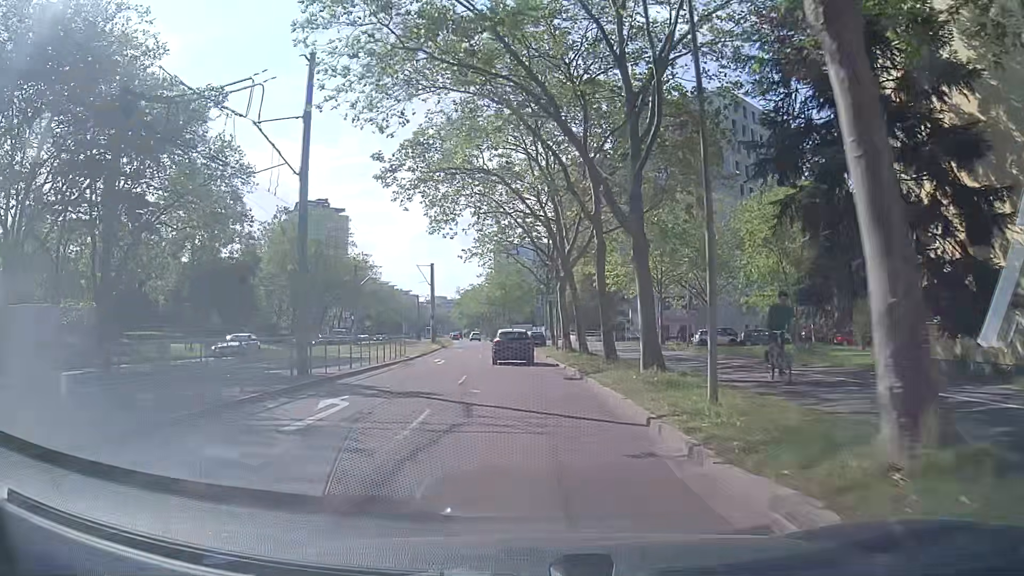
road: tertiary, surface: asphalt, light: Day
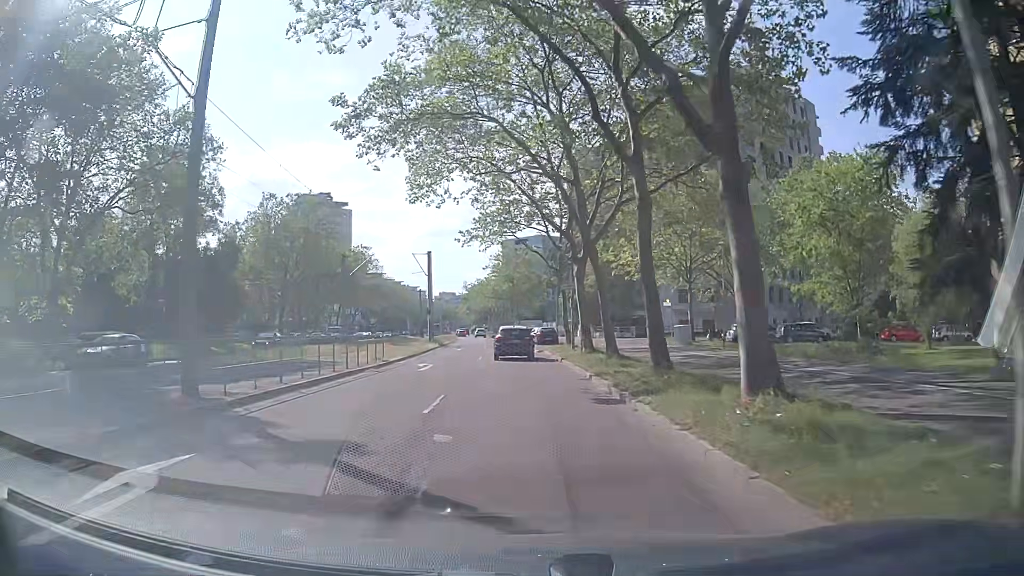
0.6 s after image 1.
(-0.1, +7.0) m; -2°
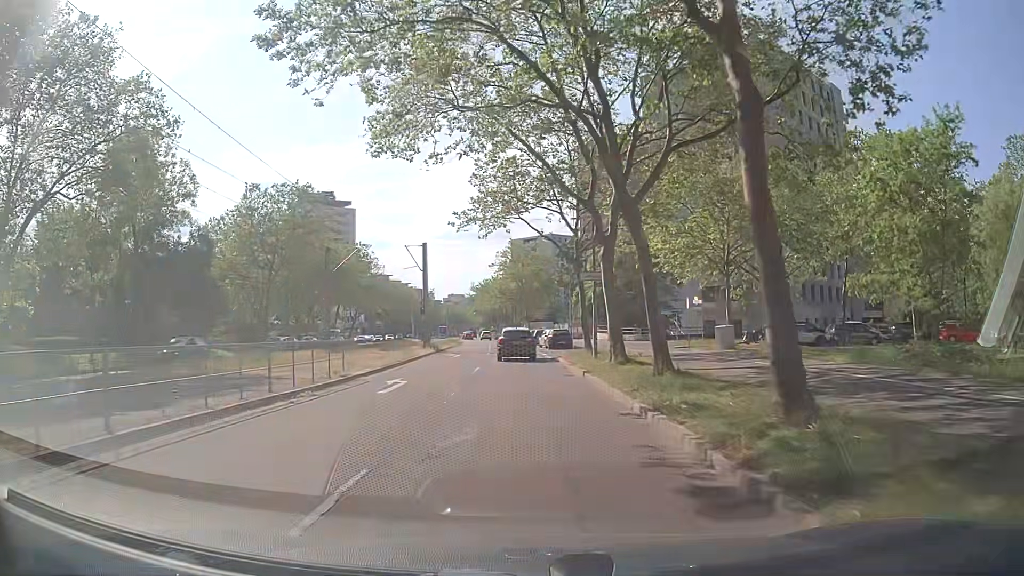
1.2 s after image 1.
(0.0, +7.0) m; -1°
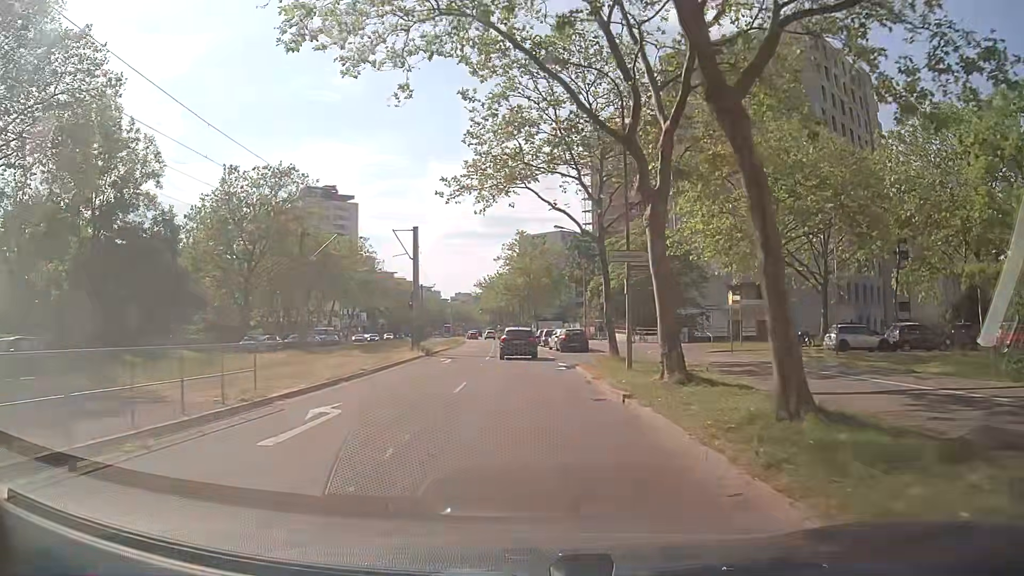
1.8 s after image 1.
(-0.1, +7.1) m; -1°
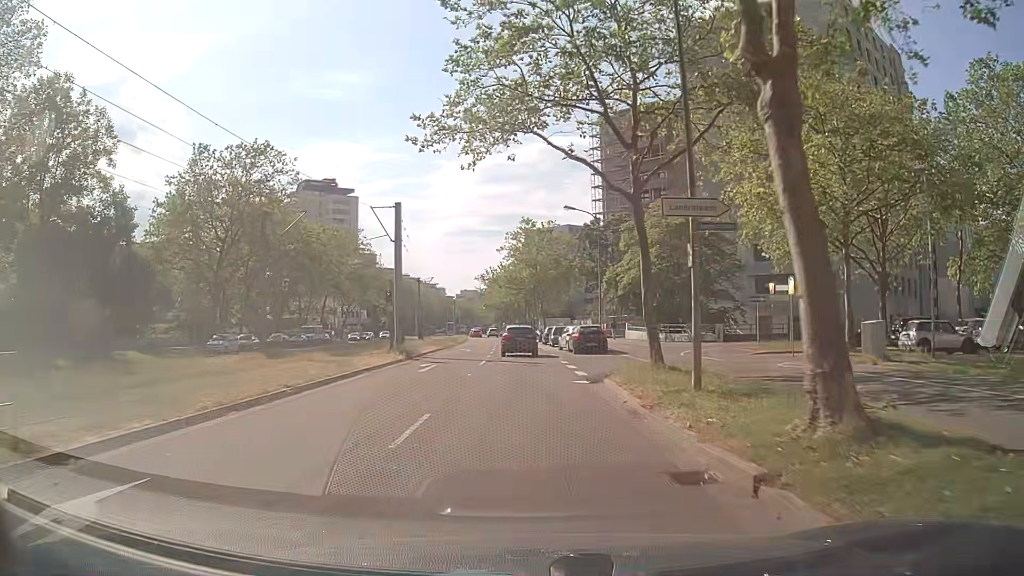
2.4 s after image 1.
(-0.1, +7.2) m; -2°
